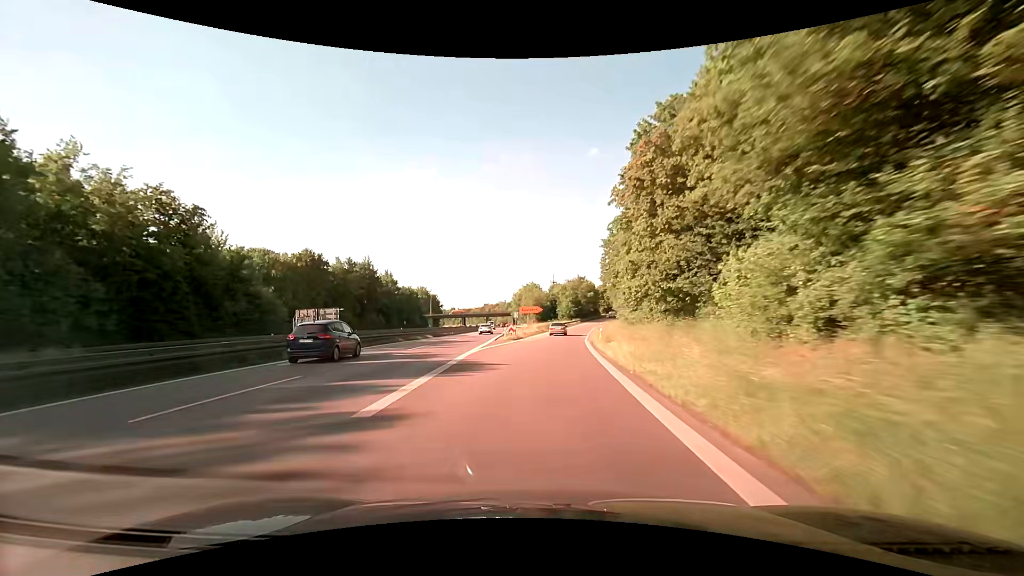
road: trunk_link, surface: asphalt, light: Day
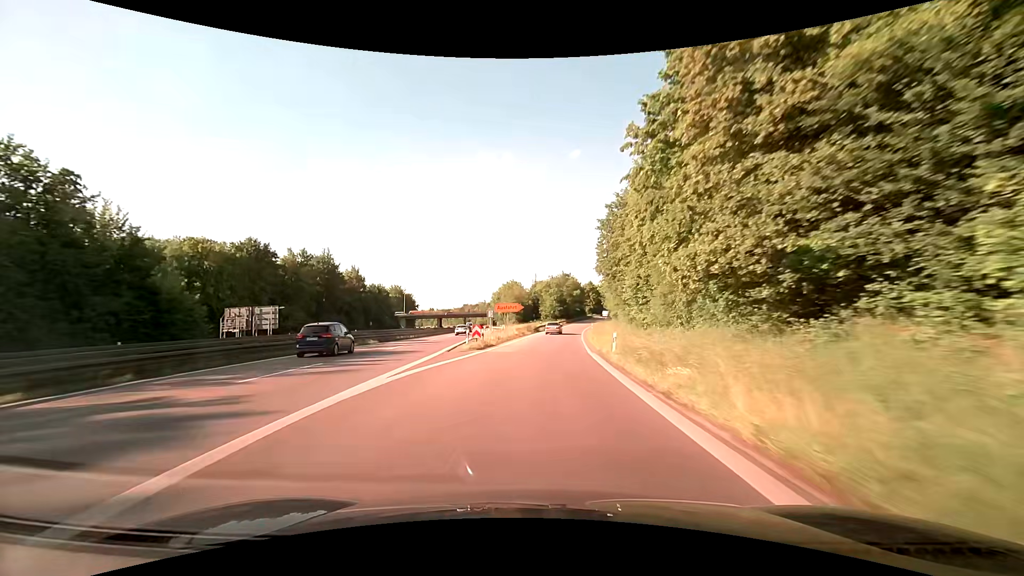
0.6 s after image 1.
(+0.3, +14.1) m; +2°
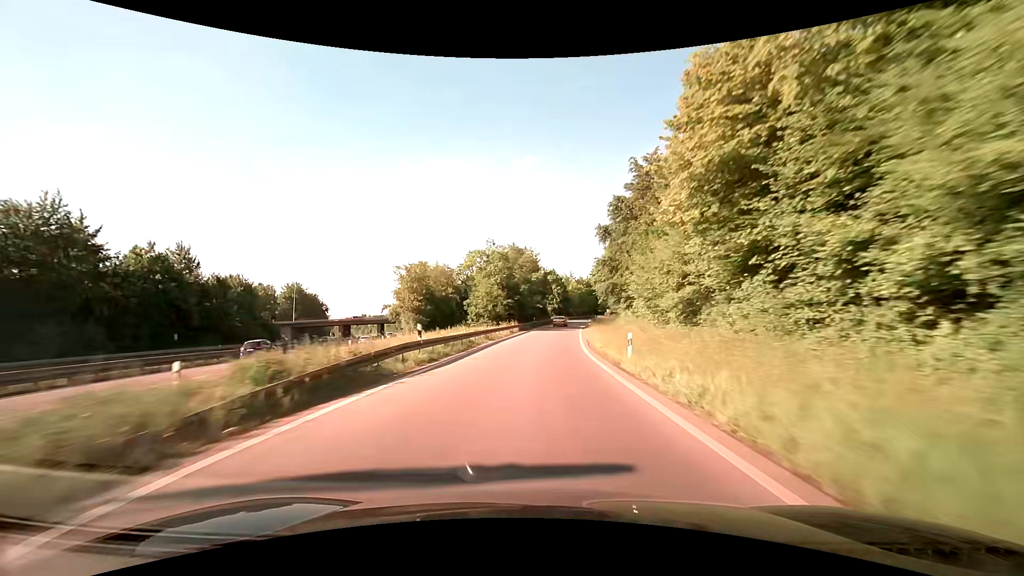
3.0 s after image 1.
(+3.1, +55.9) m; +6°
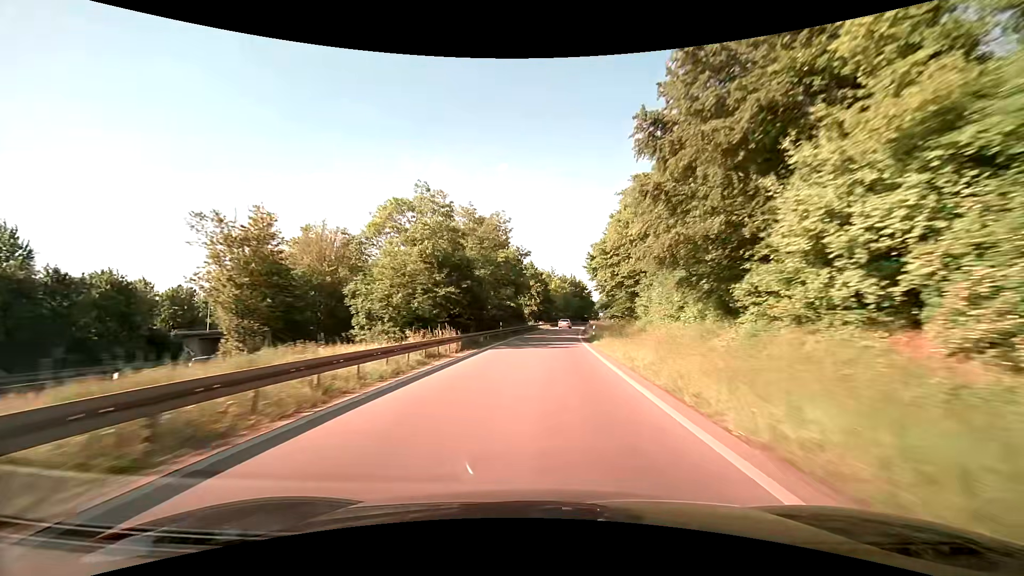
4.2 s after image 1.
(+0.7, +27.8) m; +2°
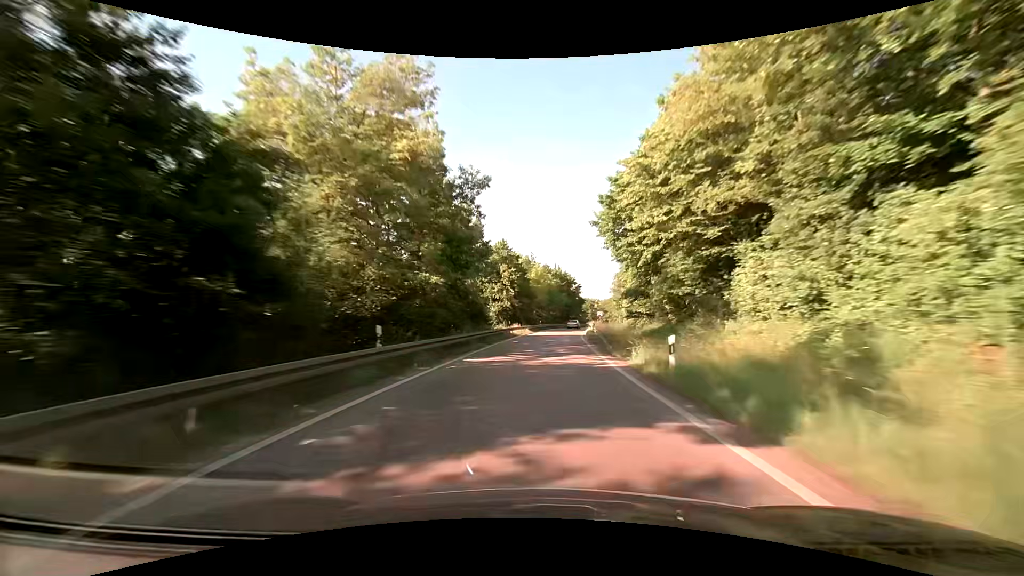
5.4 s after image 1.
(+0.9, +27.3) m; +3°
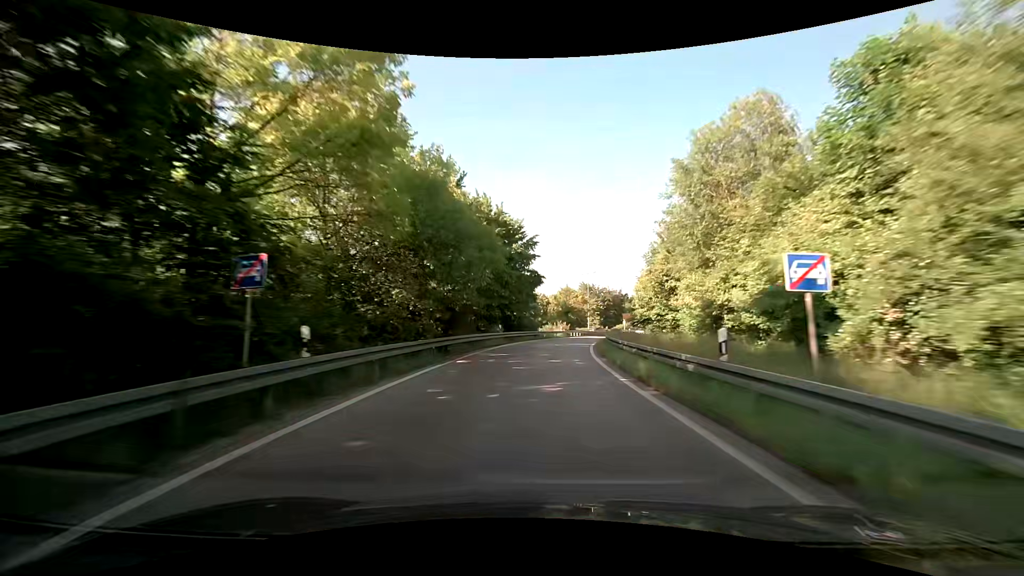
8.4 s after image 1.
(+3.4, +61.1) m; +8°
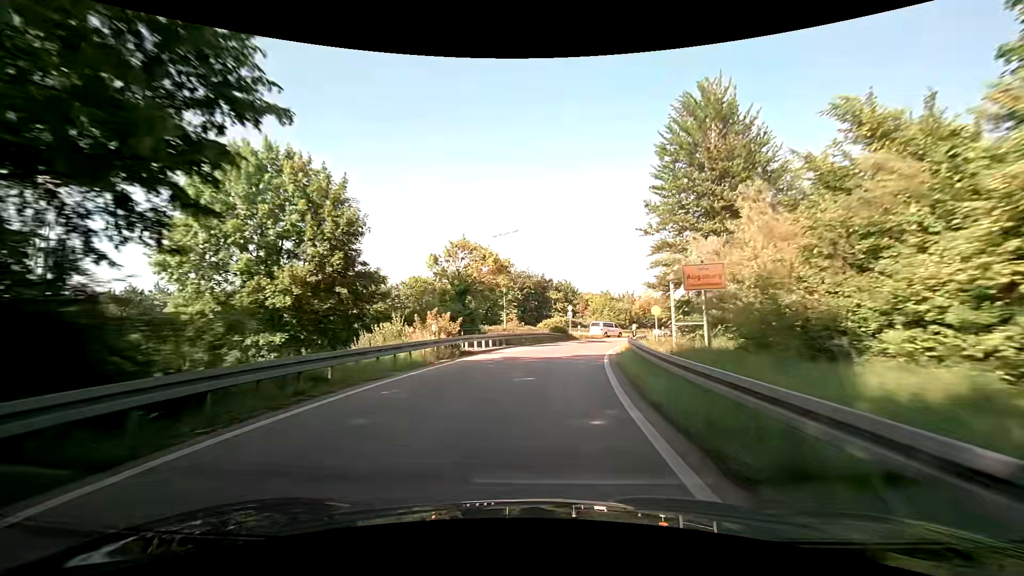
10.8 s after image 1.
(+3.2, +40.9) m; +10°
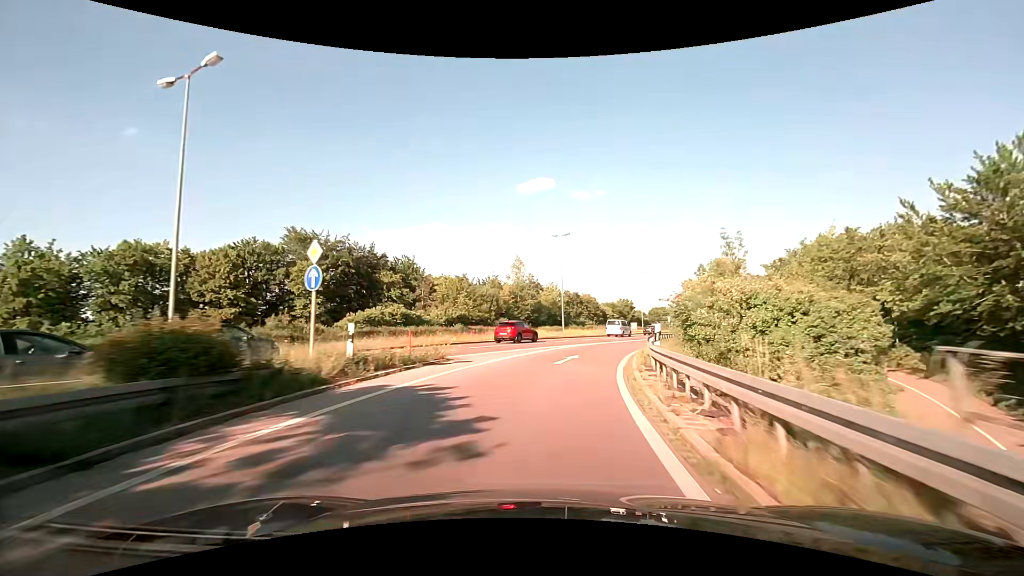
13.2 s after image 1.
(+4.4, +35.8) m; +16°
(0, +10) (+2, +20) (+4, +30) (+7, +39) (+11, +48) (+15, +57) (+19, +67) (+23, +76) (+27, +85) (+31, +94) m
